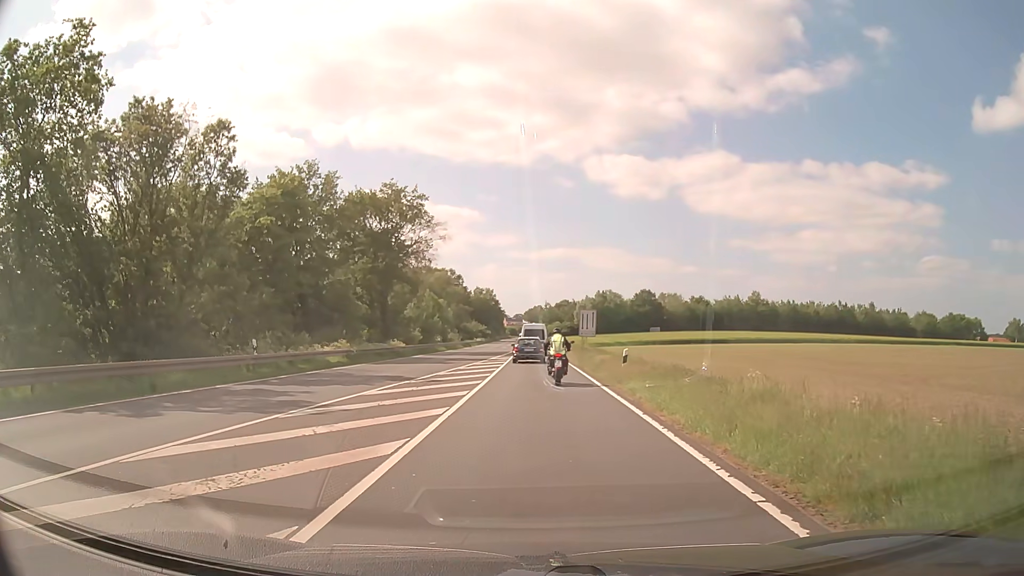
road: primary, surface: asphalt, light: Day
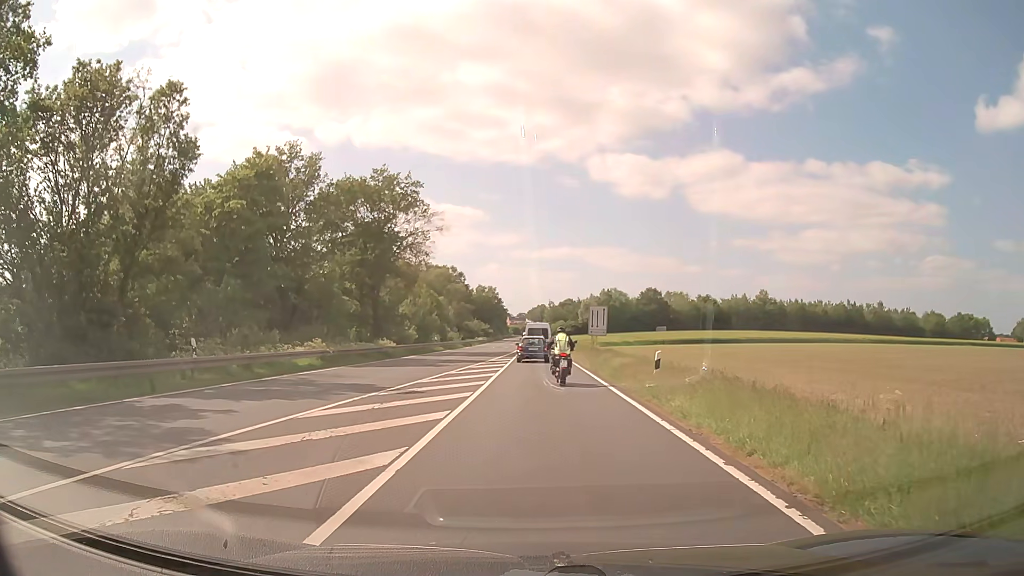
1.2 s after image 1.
(0.0, +5.0) m; -1°
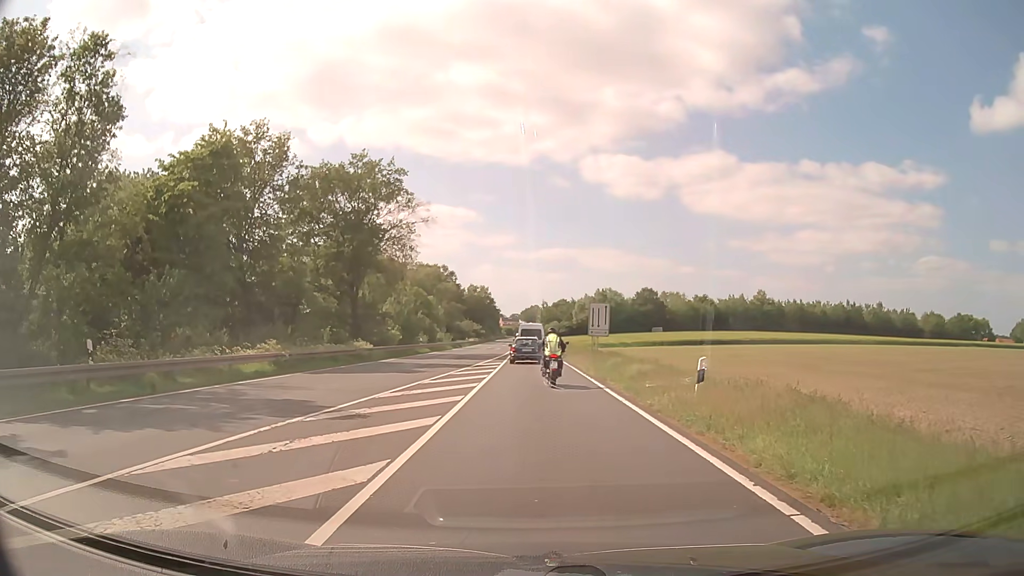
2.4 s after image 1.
(0.0, +5.0) m; +1°
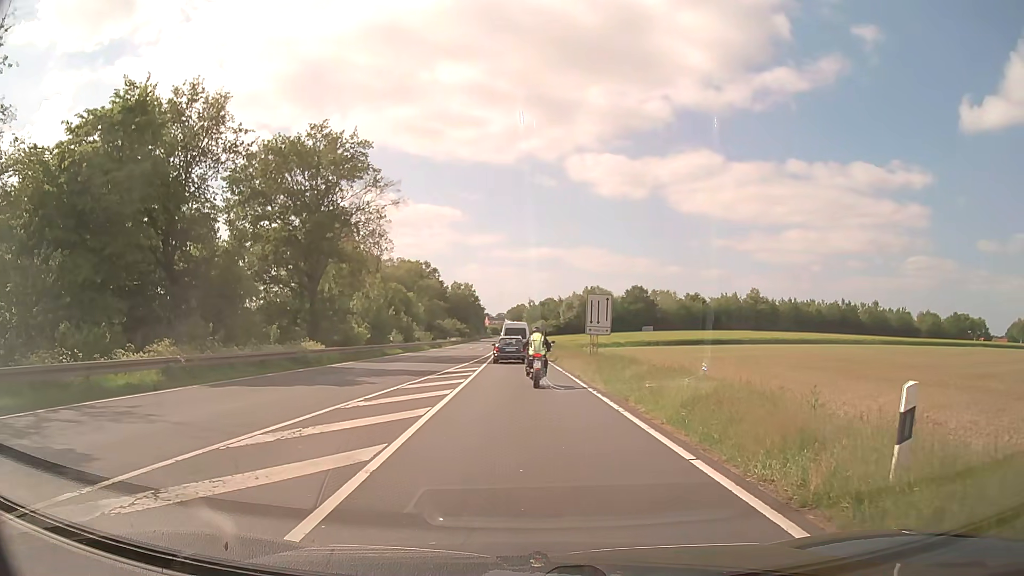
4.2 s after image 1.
(+0.1, +7.4) m; +1°
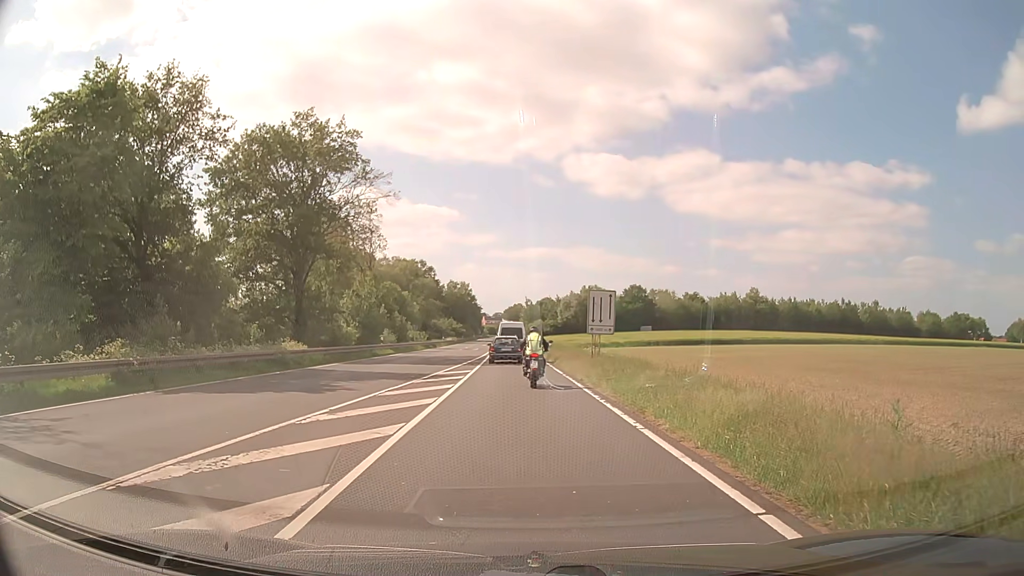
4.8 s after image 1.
(0.0, +2.4) m; 0°
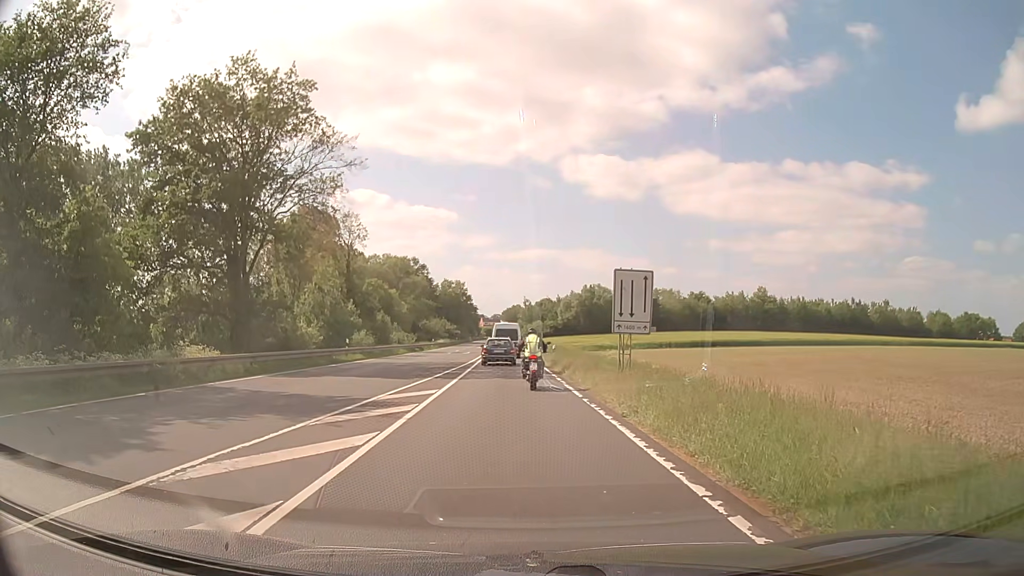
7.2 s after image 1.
(+0.1, +9.7) m; 0°
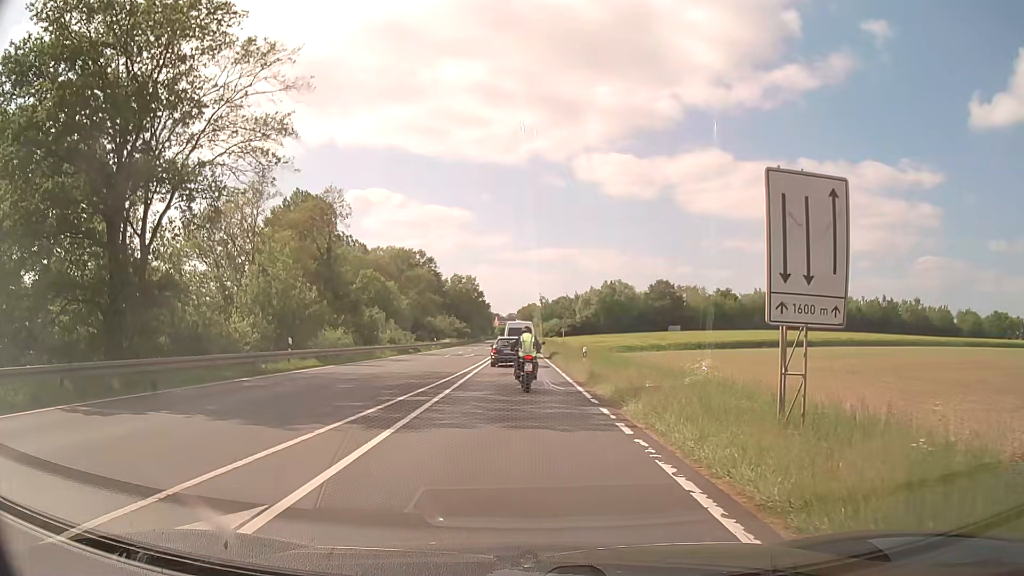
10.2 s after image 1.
(-0.1, +12.9) m; -1°
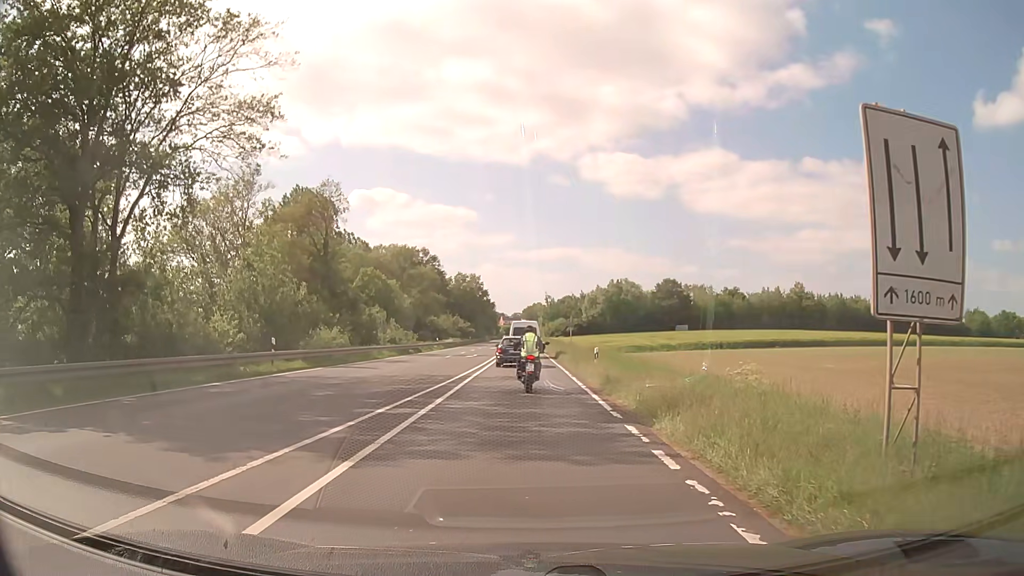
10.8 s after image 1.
(0.0, +2.7) m; 0°
(0, +10) (-1, +20) (-1, +30) (-1, +40) (-1, +50) (-1, +60) (-1, +70) (-1, +80) (-1, +90) (-1, +100) m
